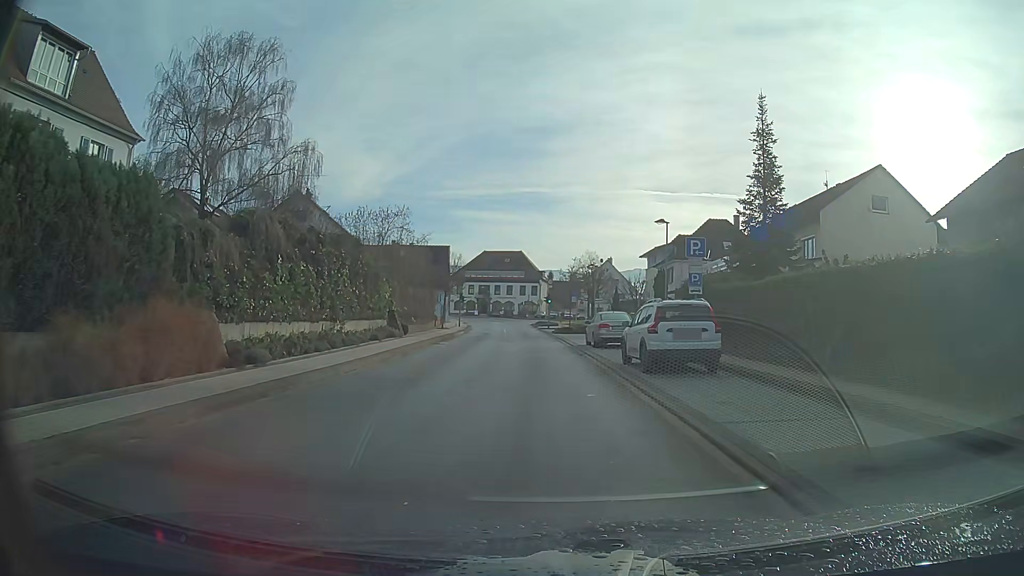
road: secondary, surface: asphalt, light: Day
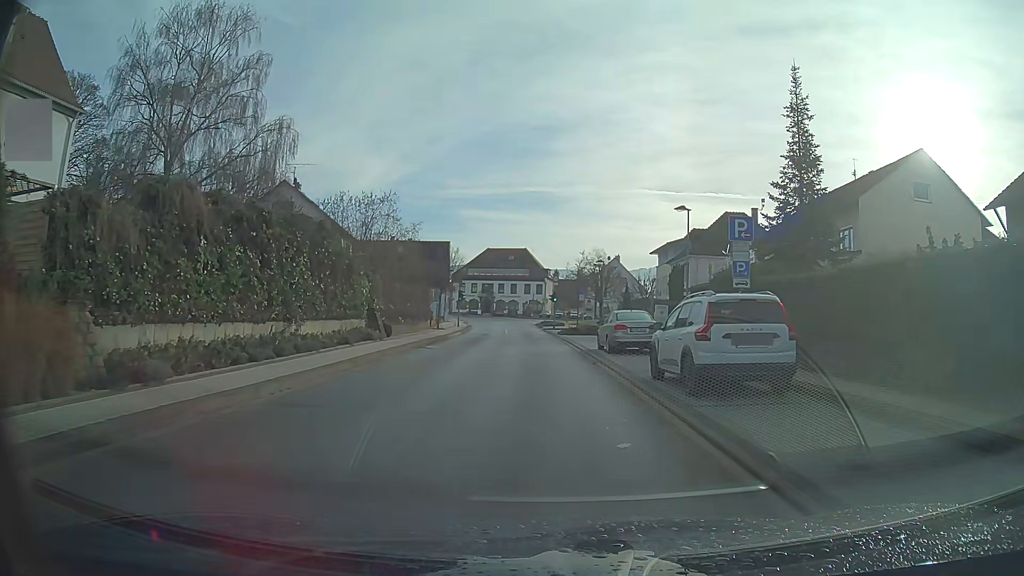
(0.0, +4.4) m; 0°
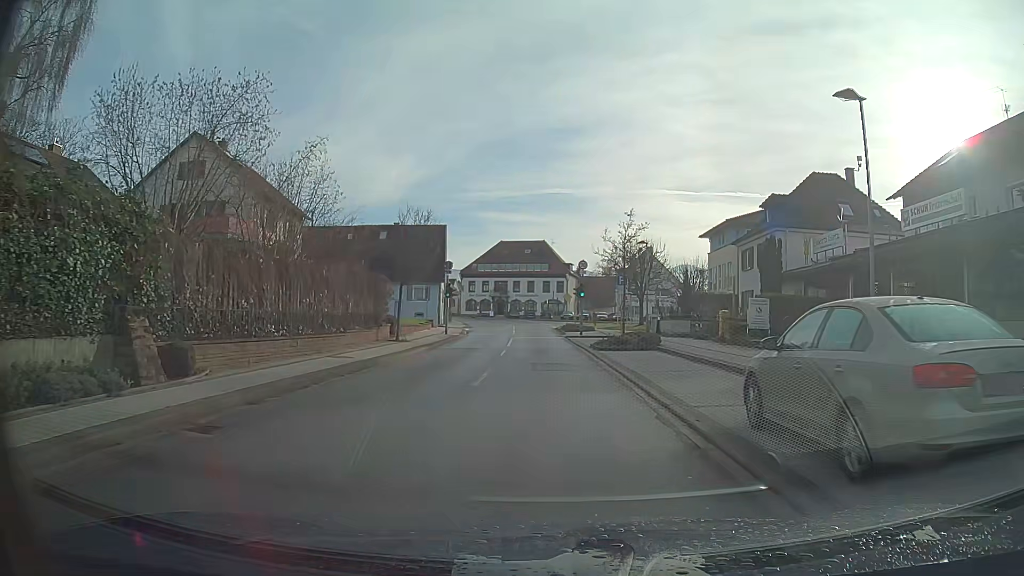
(-0.2, +17.8) m; -1°
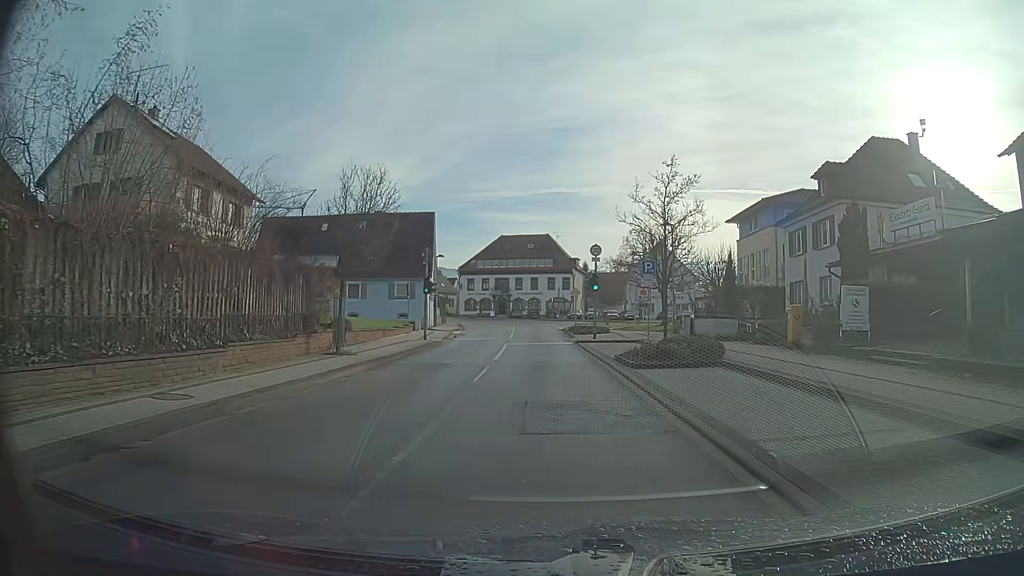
(-0.1, +8.9) m; -1°
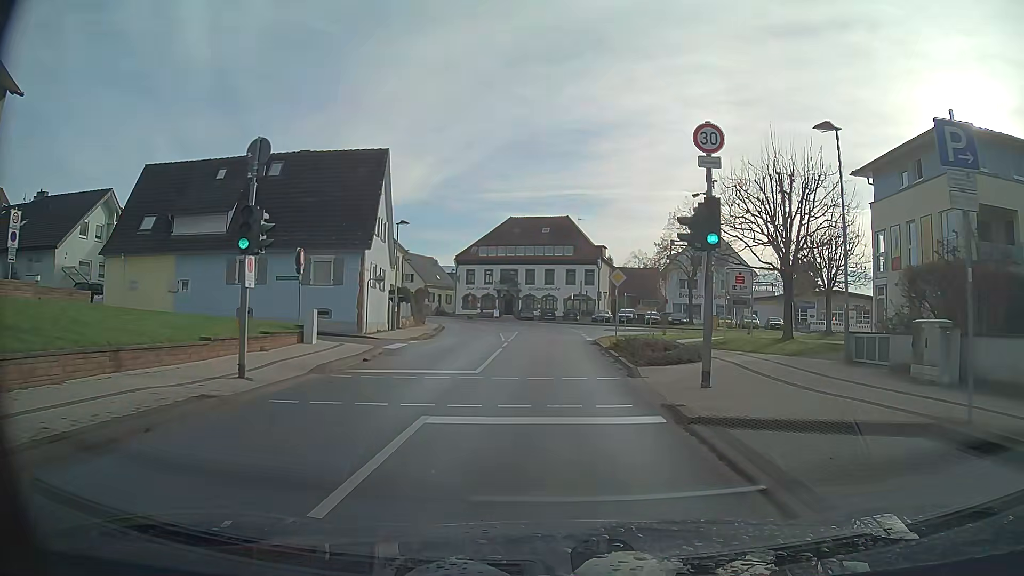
(-0.3, +22.4) m; -1°
(0, +10) (0, +20) (0, +30) (0, +40) (-1, +50) (-2, +60) (-4, +70) (-10, +78) (-17, +85) (-26, +90) m
